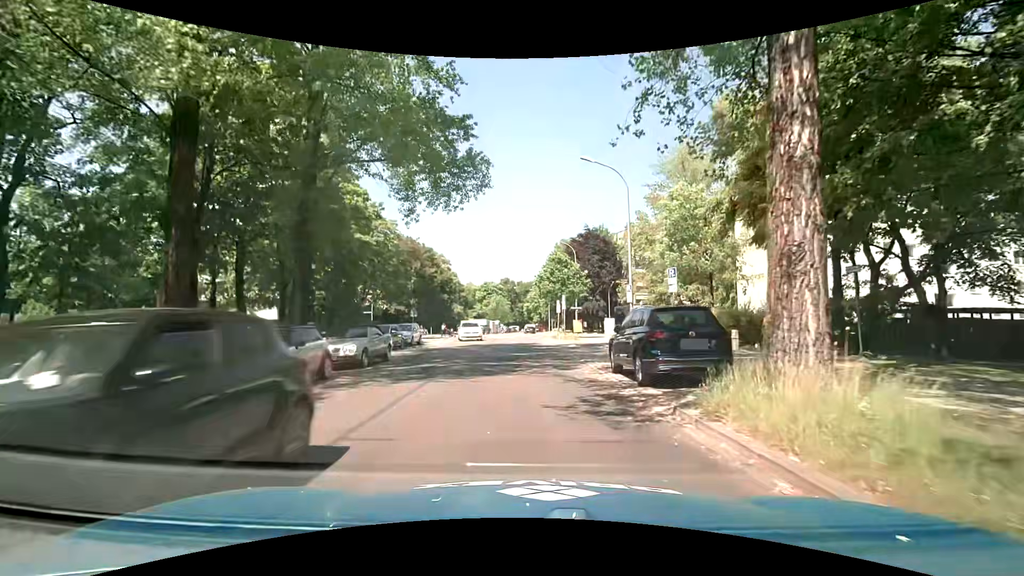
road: residential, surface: asphalt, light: Day
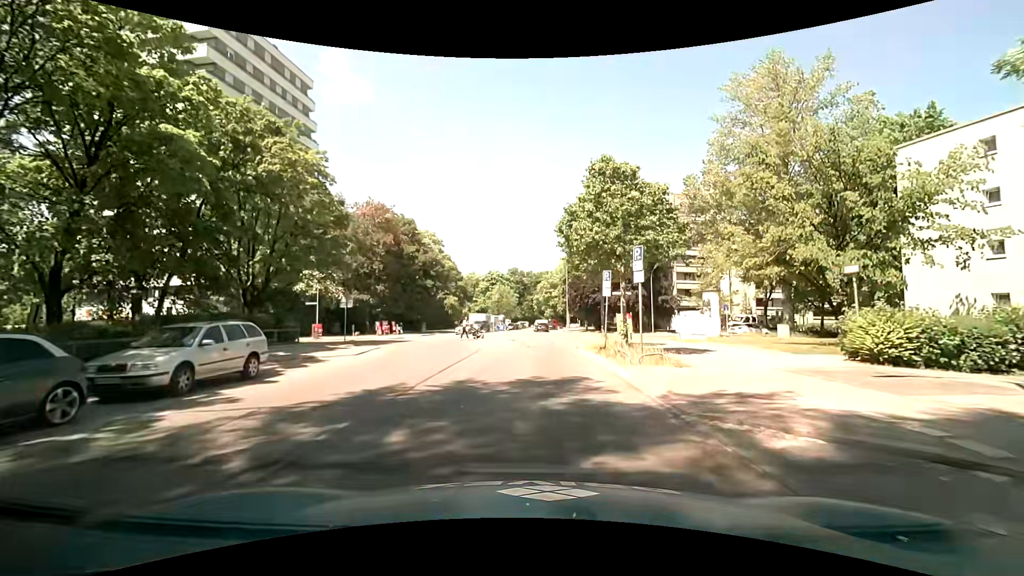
(+0.1, +21.9) m; -2°
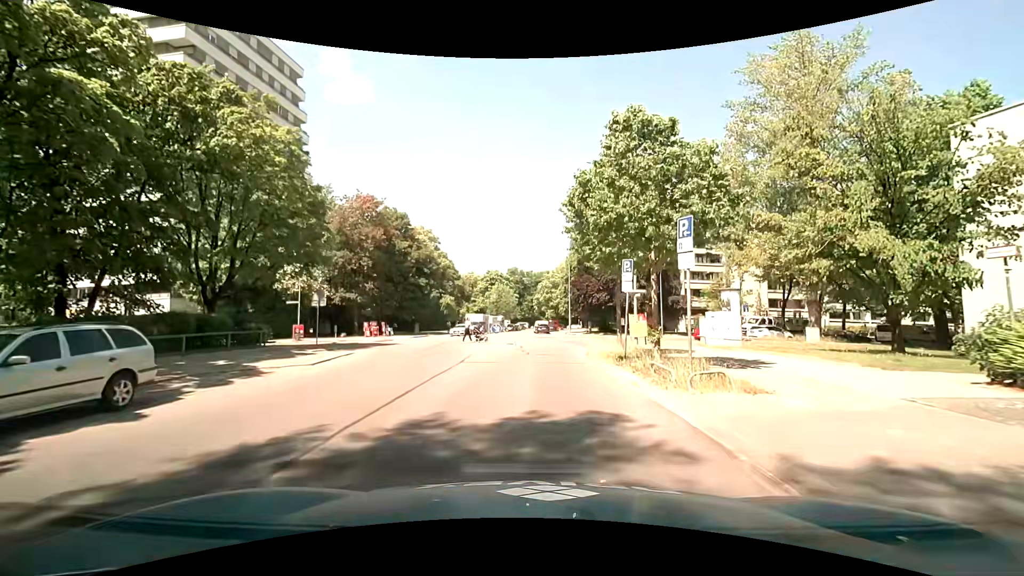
(0.0, +4.1) m; 0°
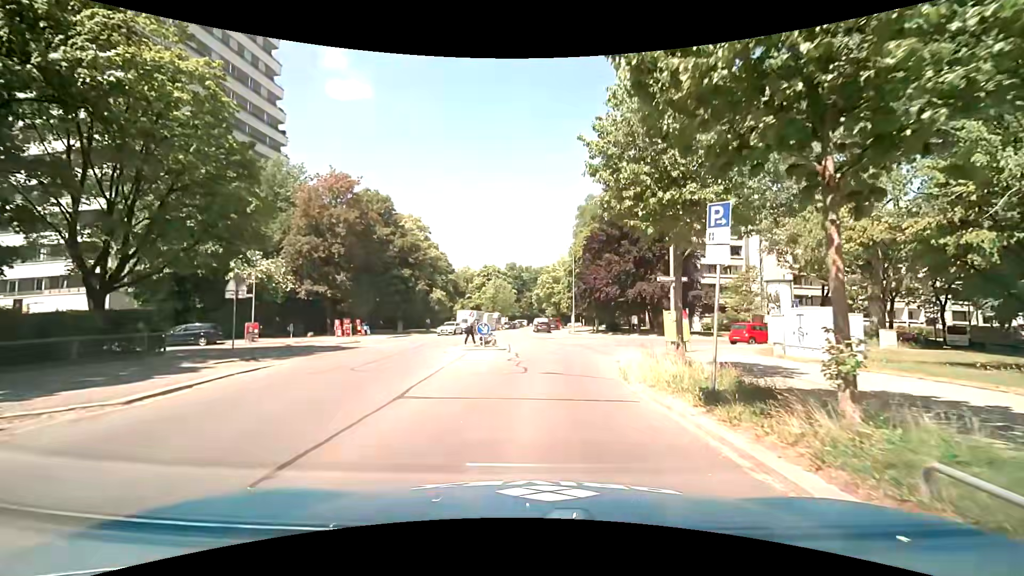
(+0.1, +7.4) m; +2°
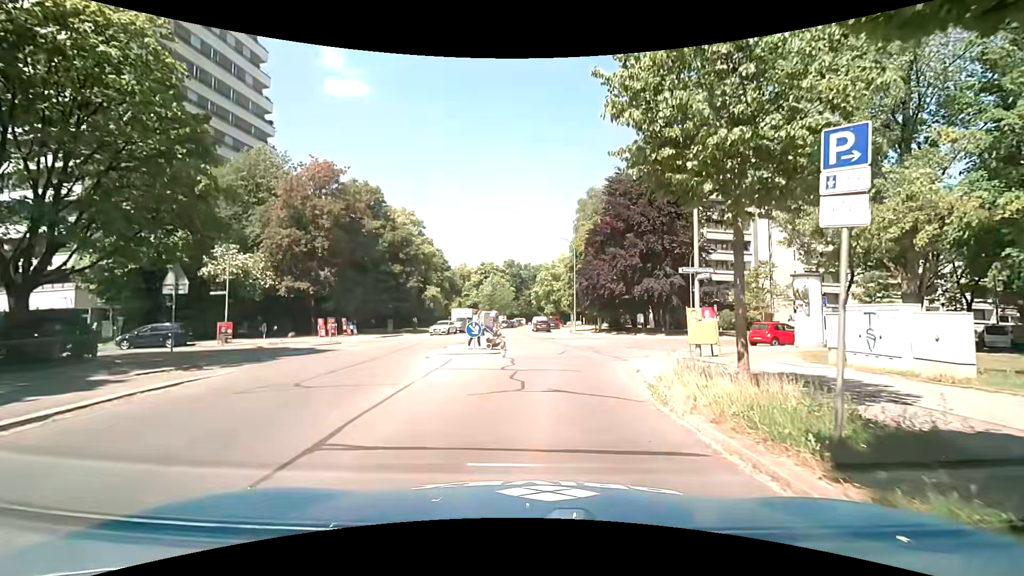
(0.0, +3.2) m; -2°
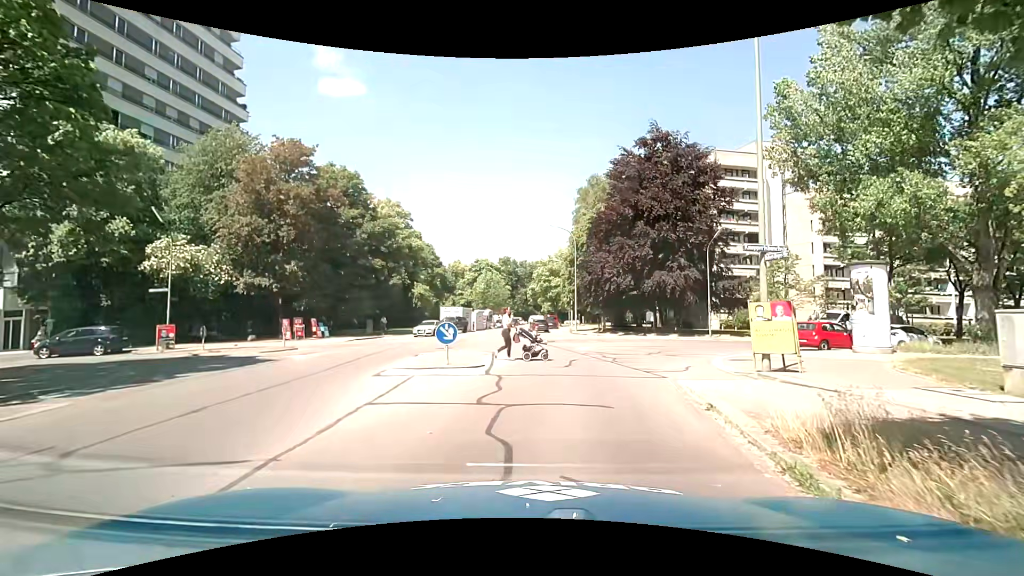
(+0.1, +5.2) m; +1°
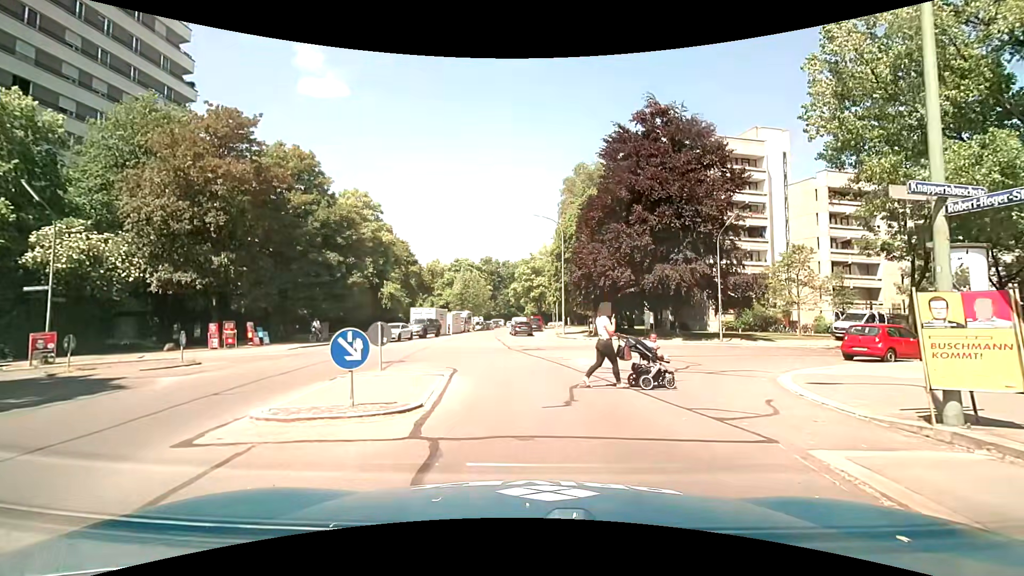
(+0.1, +5.9) m; +1°
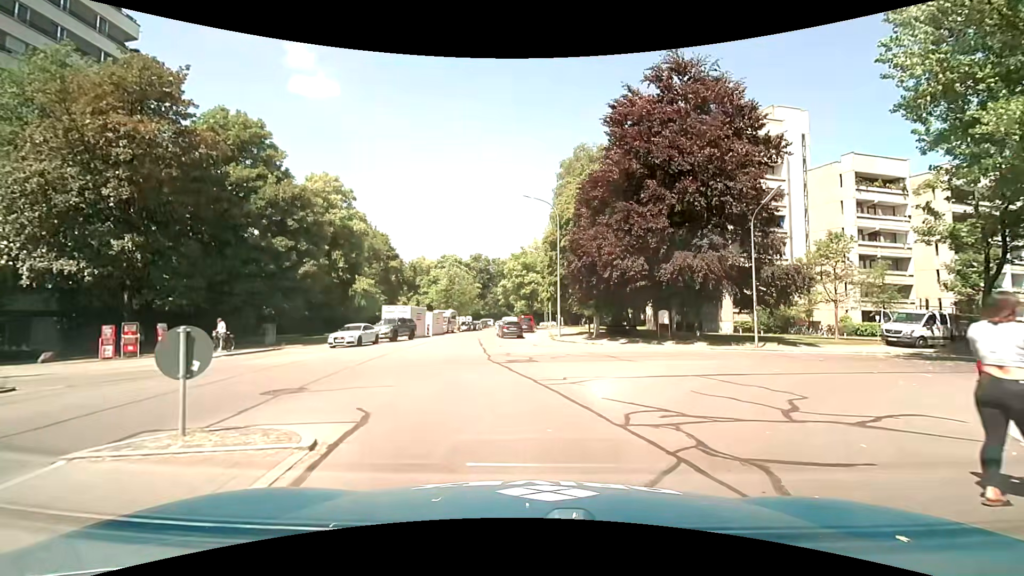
(+0.2, +6.8) m; +1°
(0, +10) (0, +20) (-1, +30) (-3, +40) (-4, +50) (-4, +60) (-4, +70) (-3, +80) (-2, +90) (-2, +100) m
